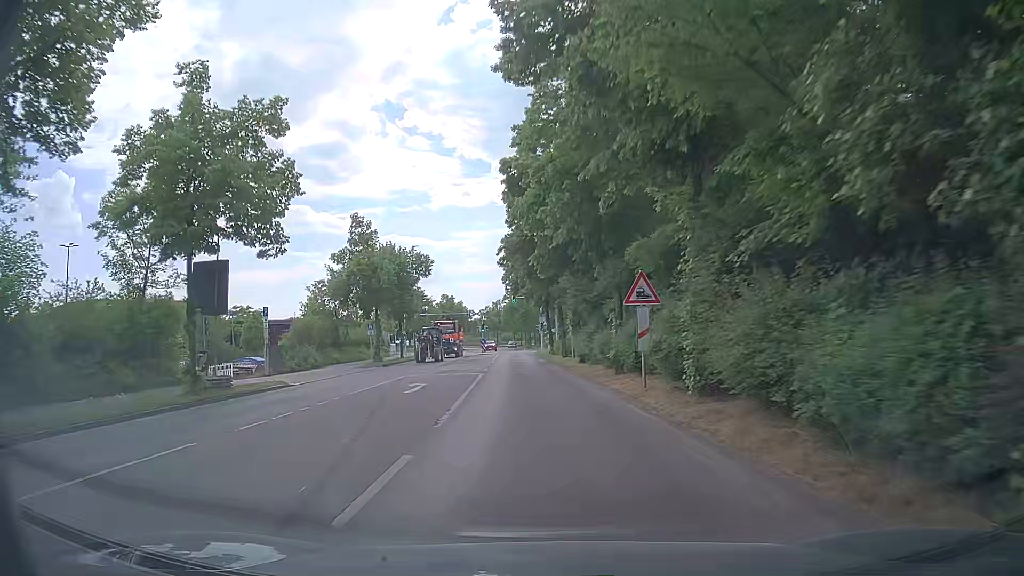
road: tertiary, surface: asphalt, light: Day
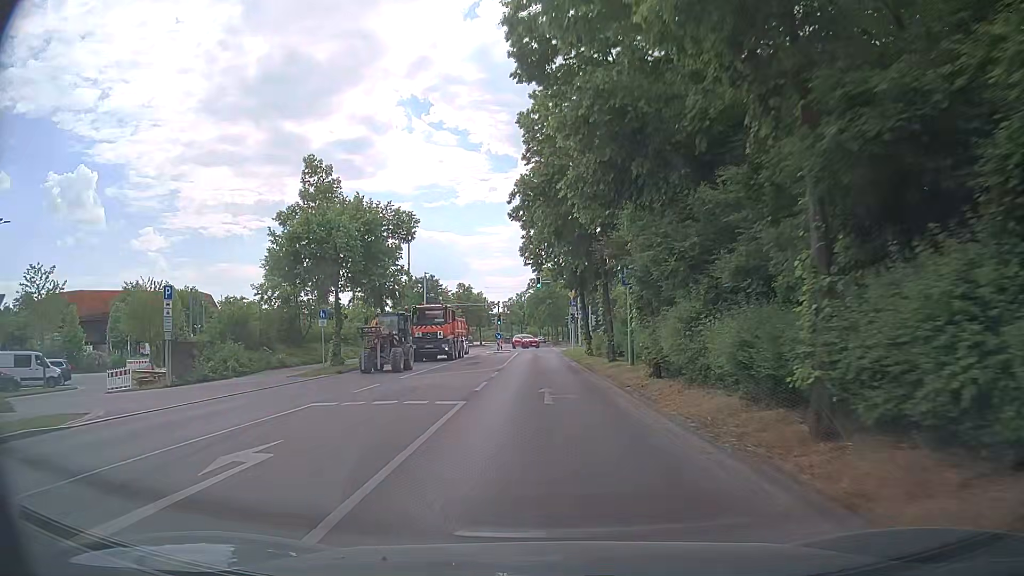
(-0.6, +14.4) m; -3°
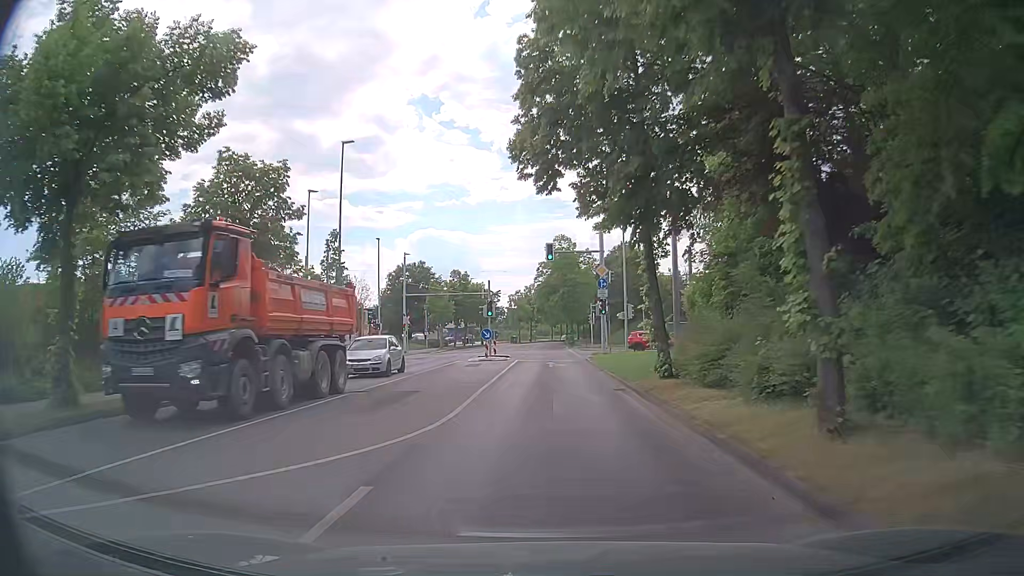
(-0.4, +20.3) m; -1°
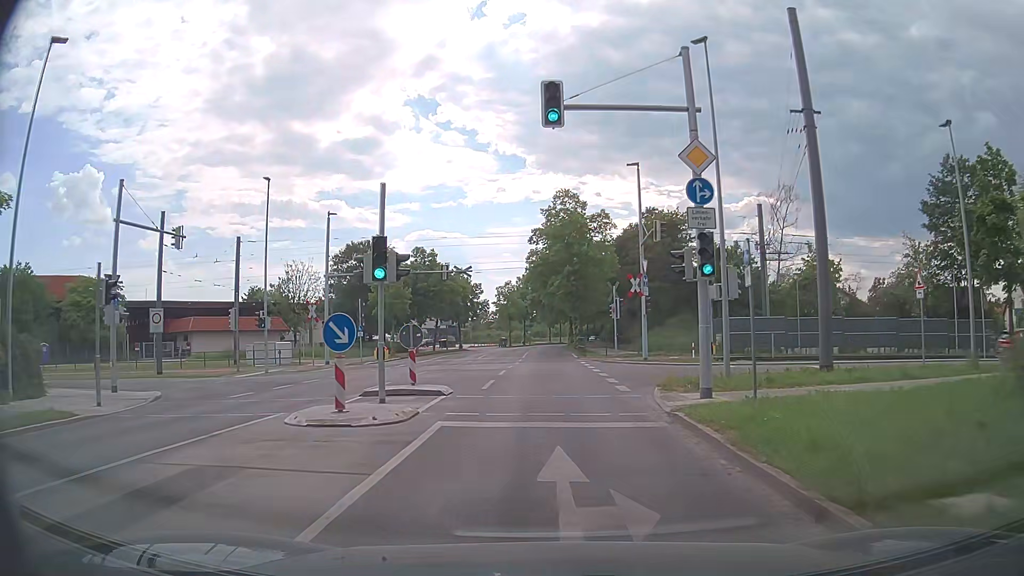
(0.0, +25.1) m; +1°
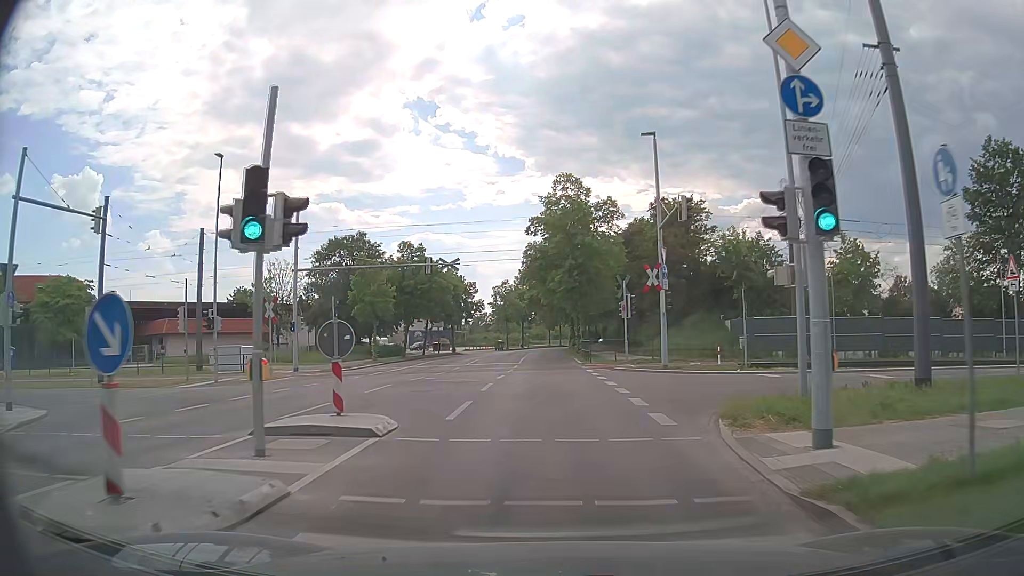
(0.0, +6.0) m; 0°
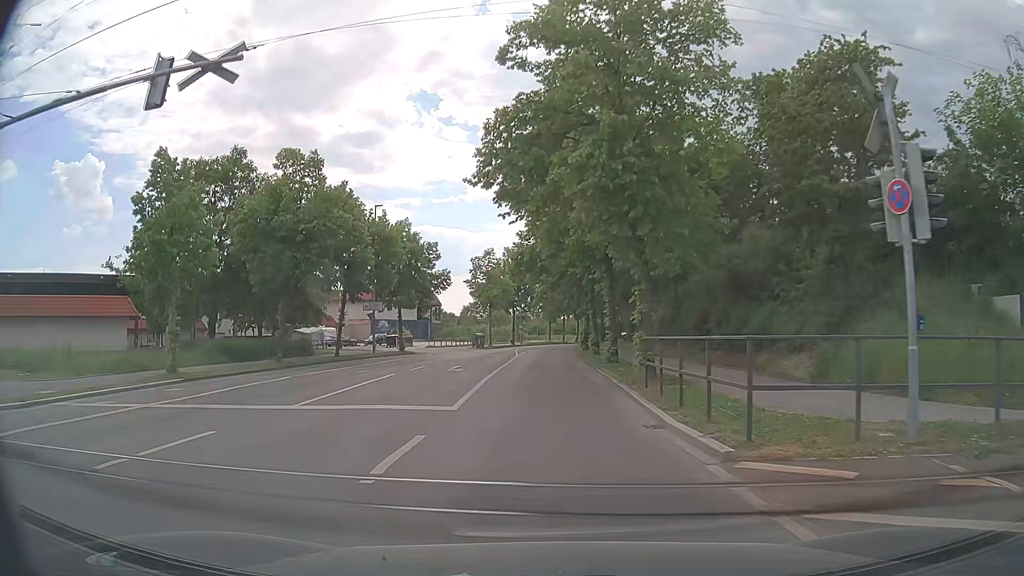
(-0.1, +29.2) m; 0°
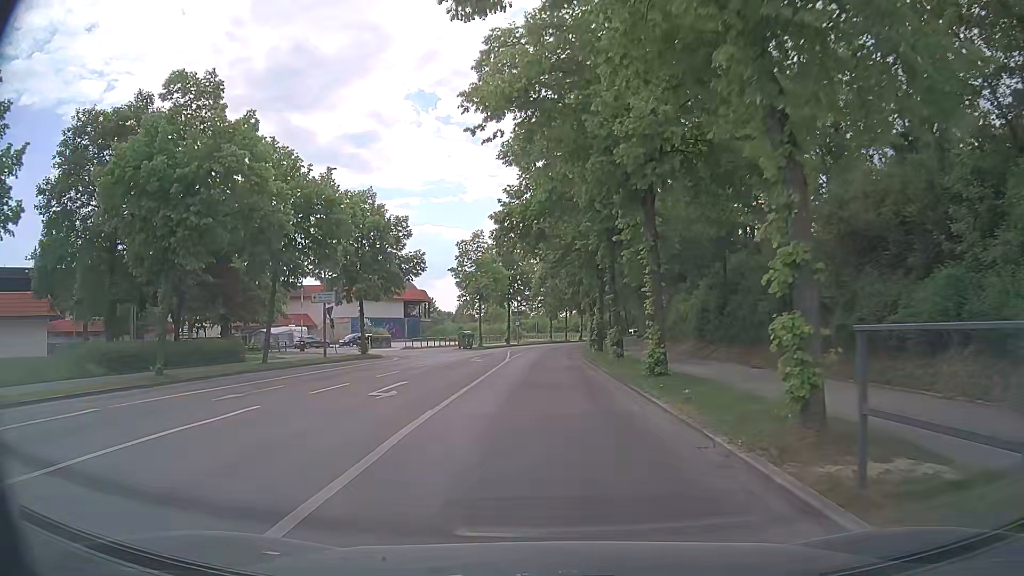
(+0.1, +11.2) m; 0°
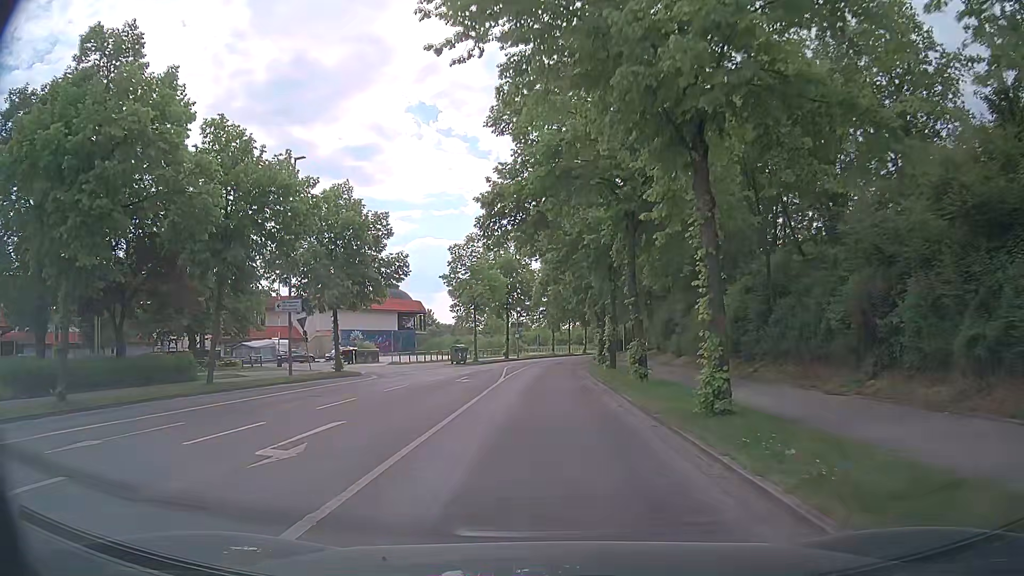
(0.0, +5.7) m; 0°
(0, +10) (0, +20) (0, +30) (+1, +40) (+1, +50) (+2, +60) (+4, +70) (+6, +80) (+8, +89) (+11, +99) m
